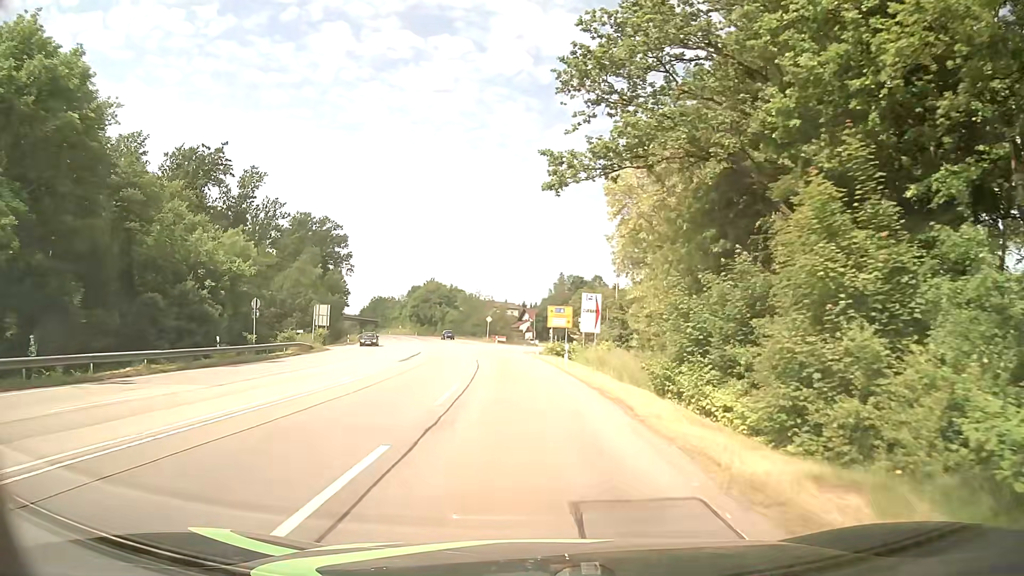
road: secondary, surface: asphalt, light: Day
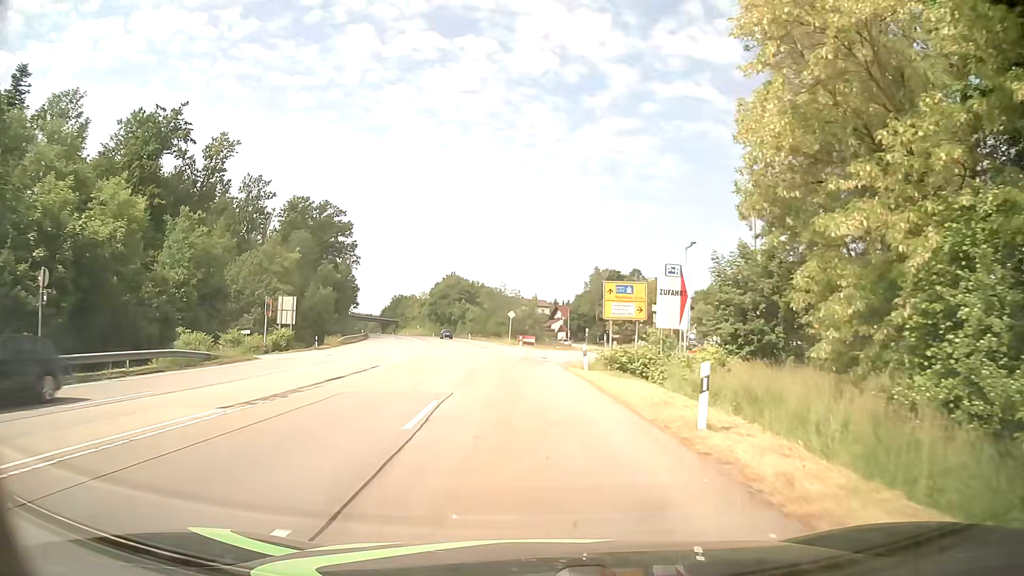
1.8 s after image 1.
(-0.6, +21.7) m; -3°
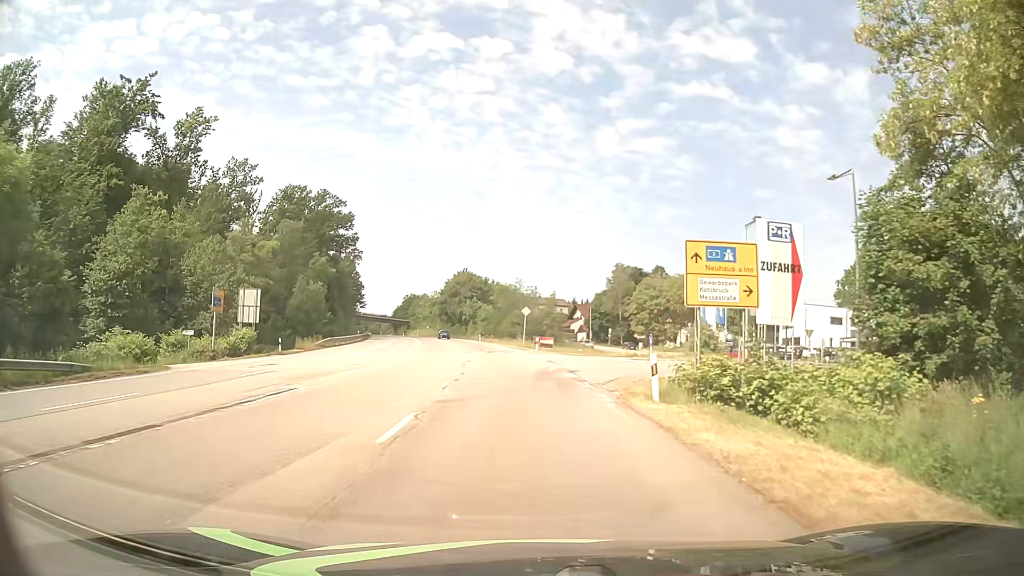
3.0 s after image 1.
(0.0, +12.1) m; -1°
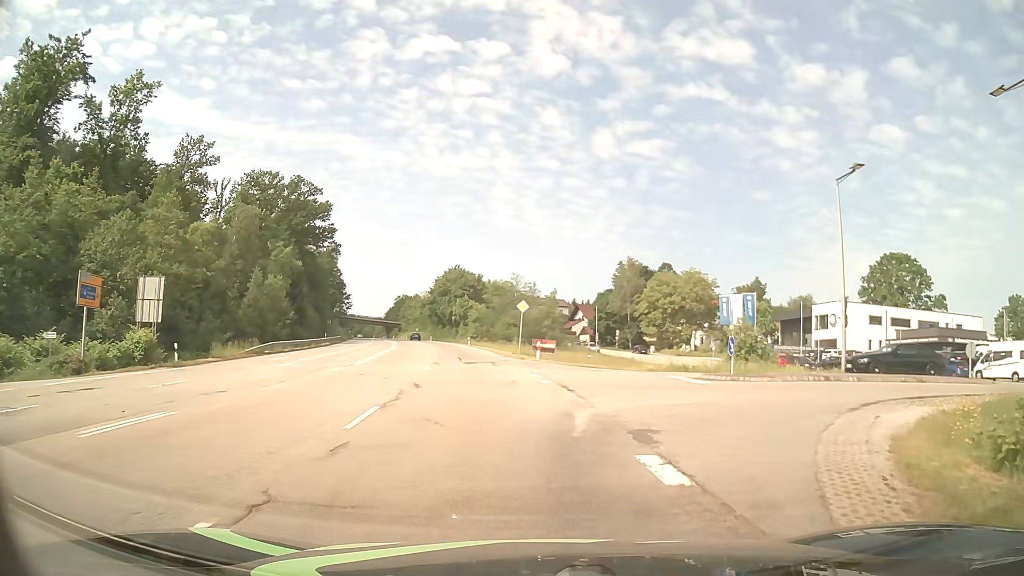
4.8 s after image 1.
(-0.1, +14.2) m; 0°
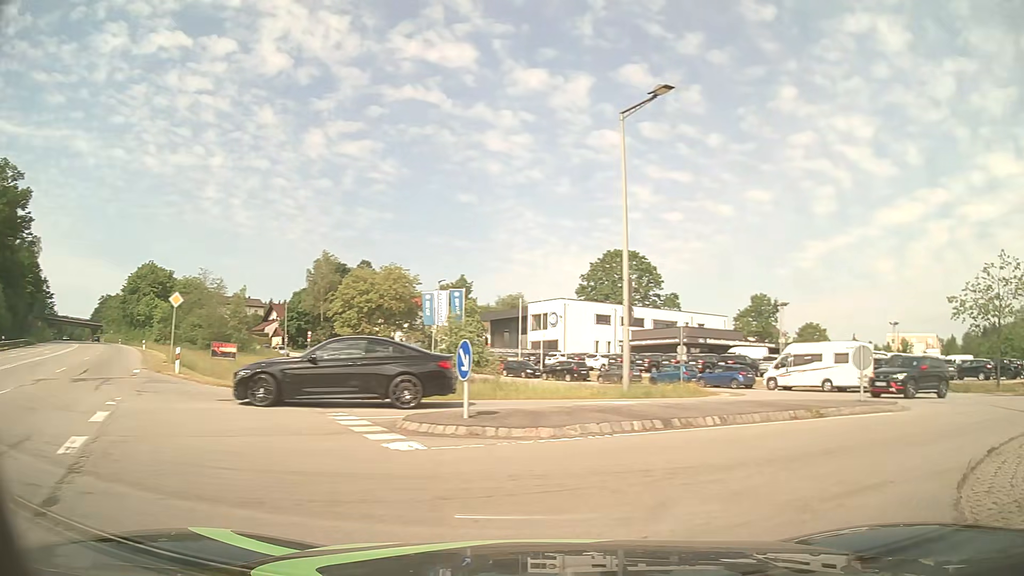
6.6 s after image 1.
(+1.8, +10.3) m; +26°
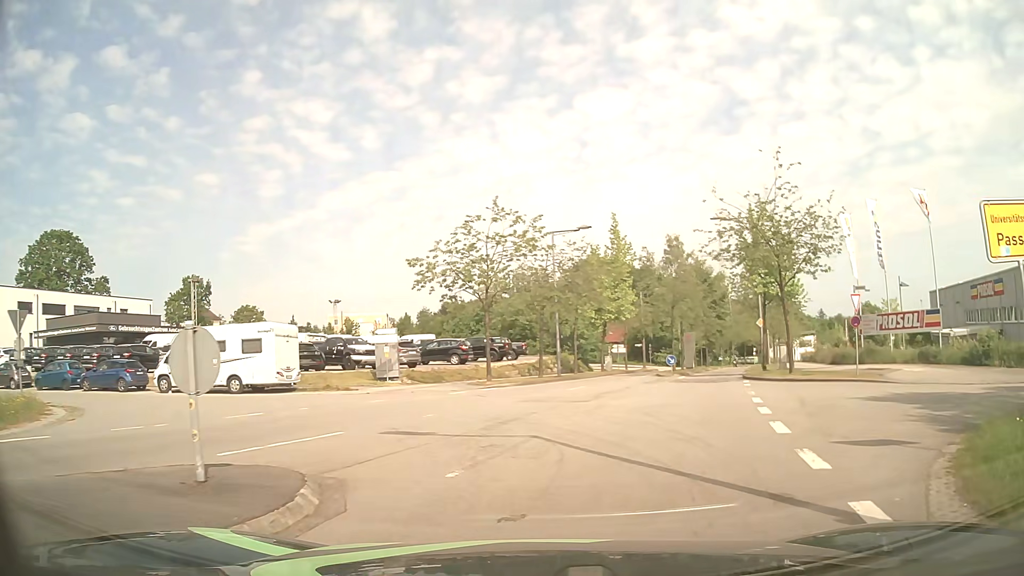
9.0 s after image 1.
(+4.4, +9.5) m; +48°
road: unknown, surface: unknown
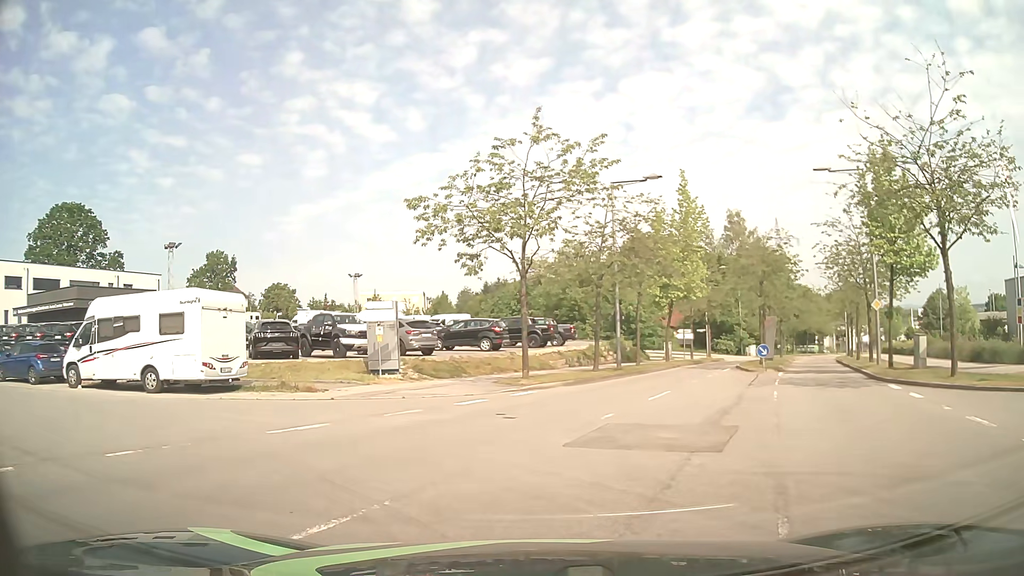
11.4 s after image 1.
(-0.3, +9.3) m; -4°
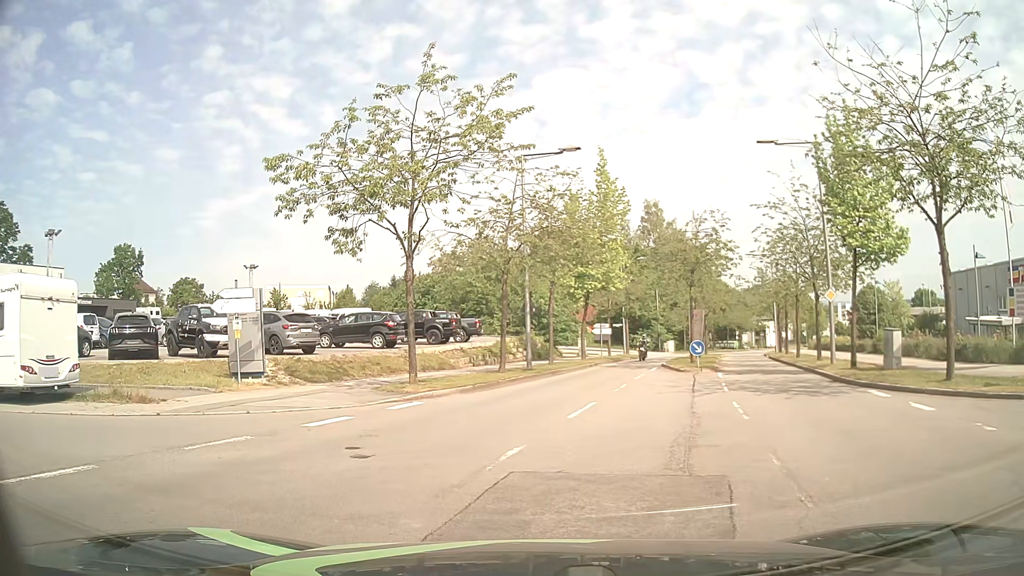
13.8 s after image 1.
(+0.2, +4.0) m; +5°
